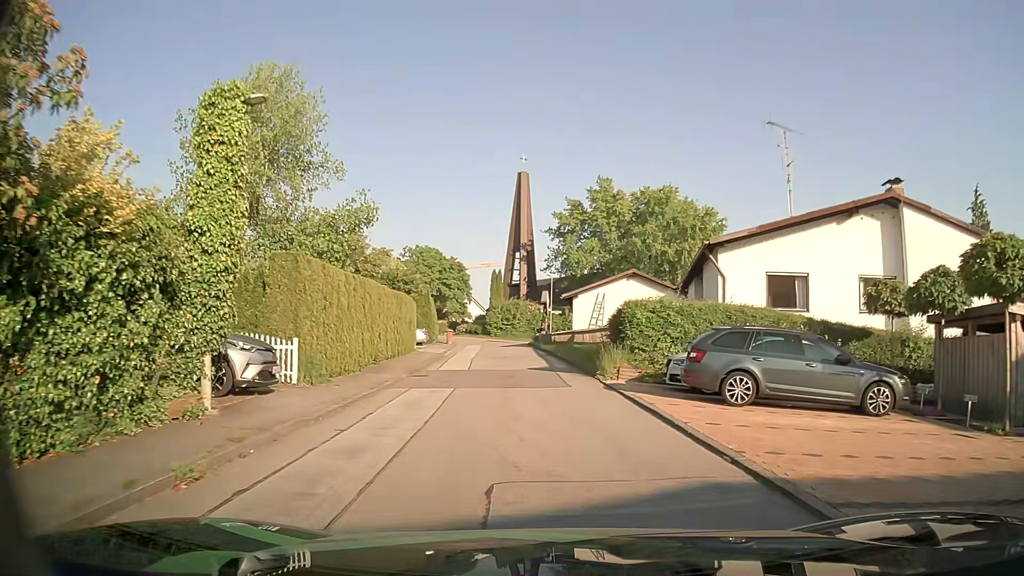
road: residential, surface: asphalt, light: Day
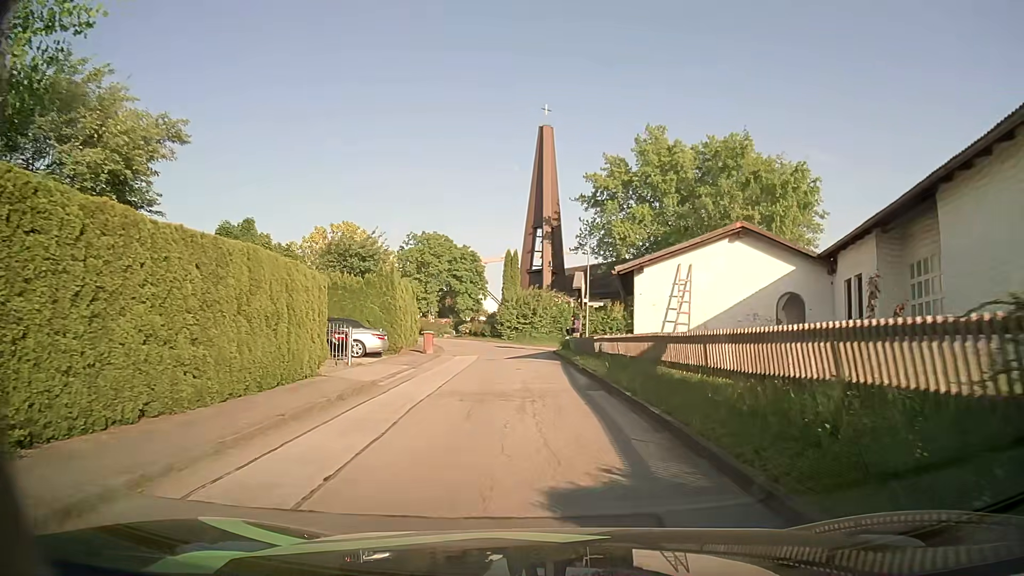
(-0.4, +16.8) m; -2°
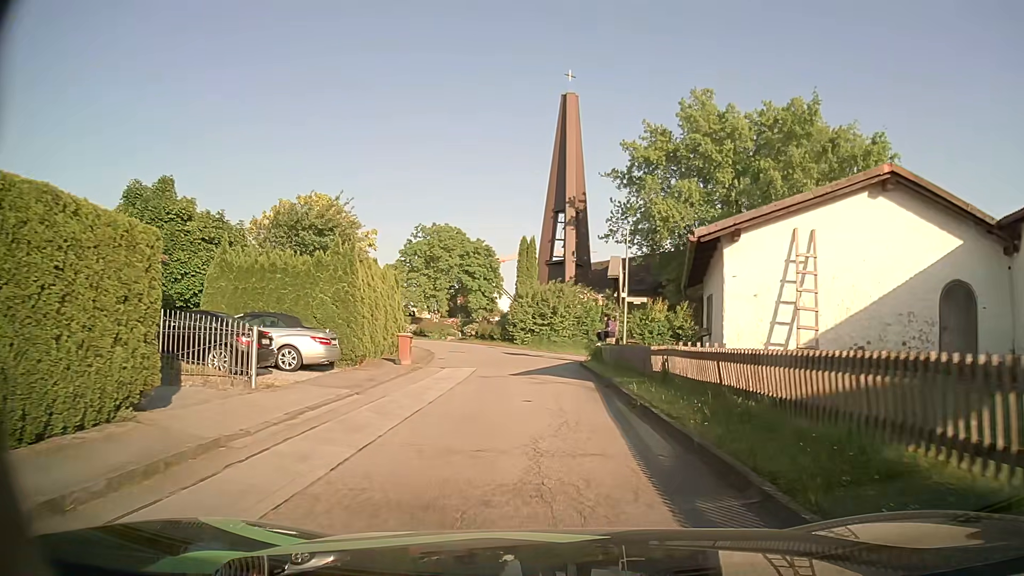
(-0.1, +8.4) m; -2°
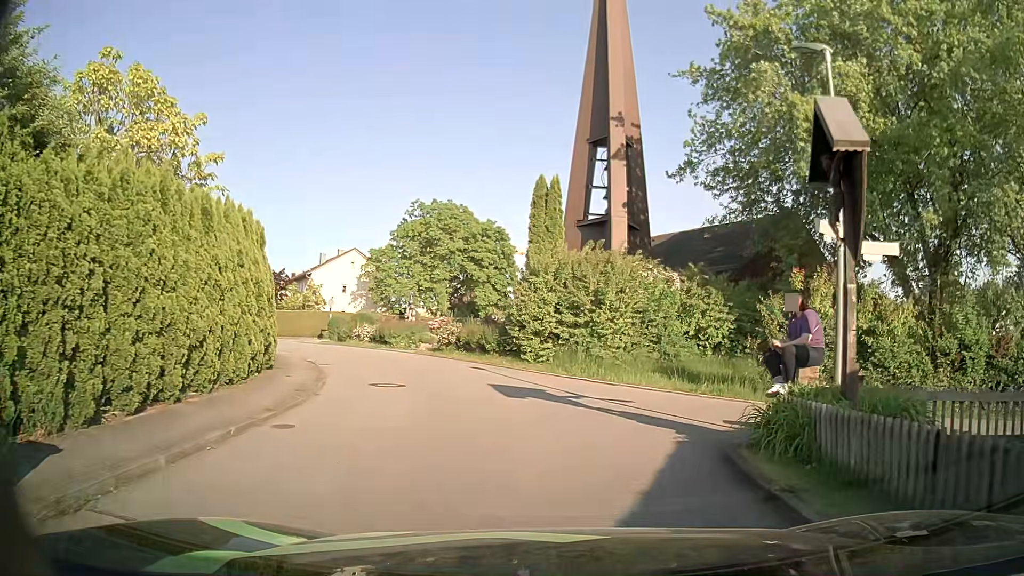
(-0.2, +17.0) m; -2°
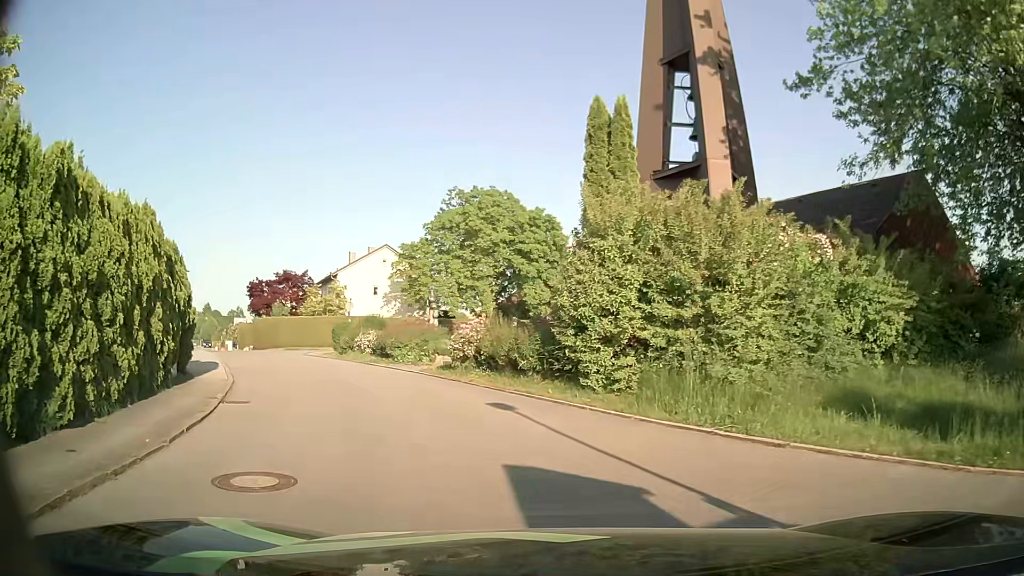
(-0.1, +8.7) m; -4°
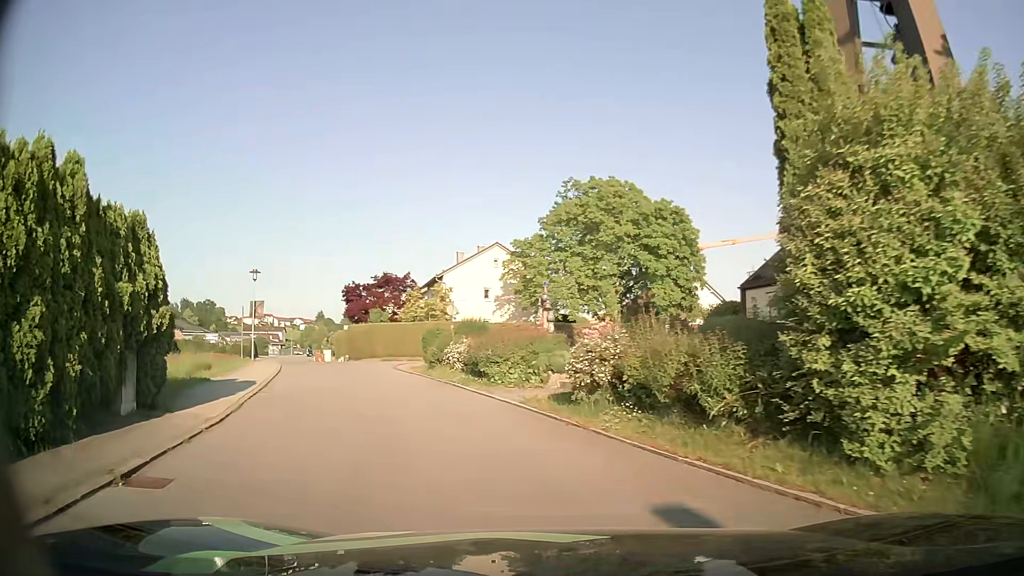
(-0.6, +6.2) m; -10°
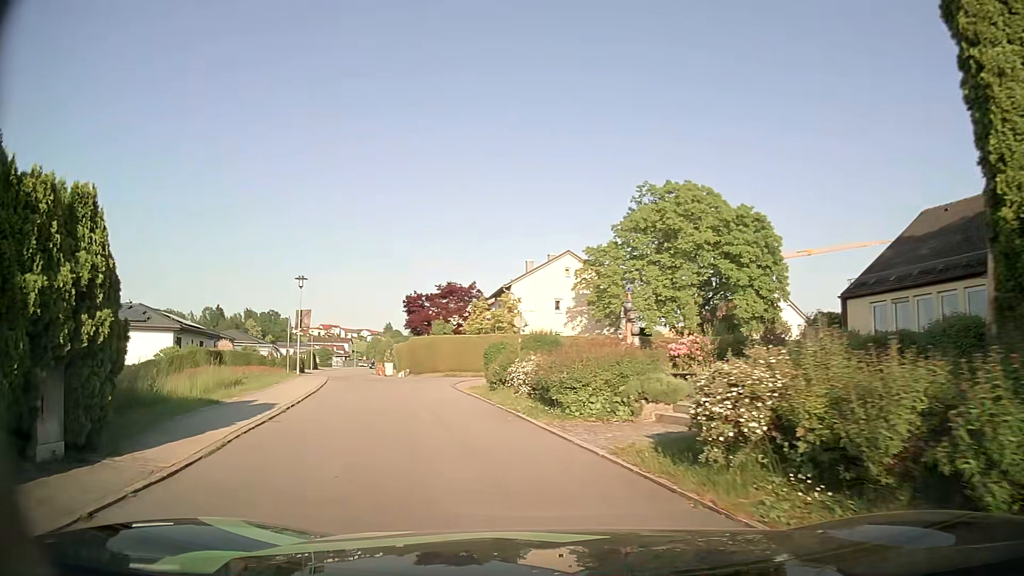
(-0.2, +3.5) m; -6°
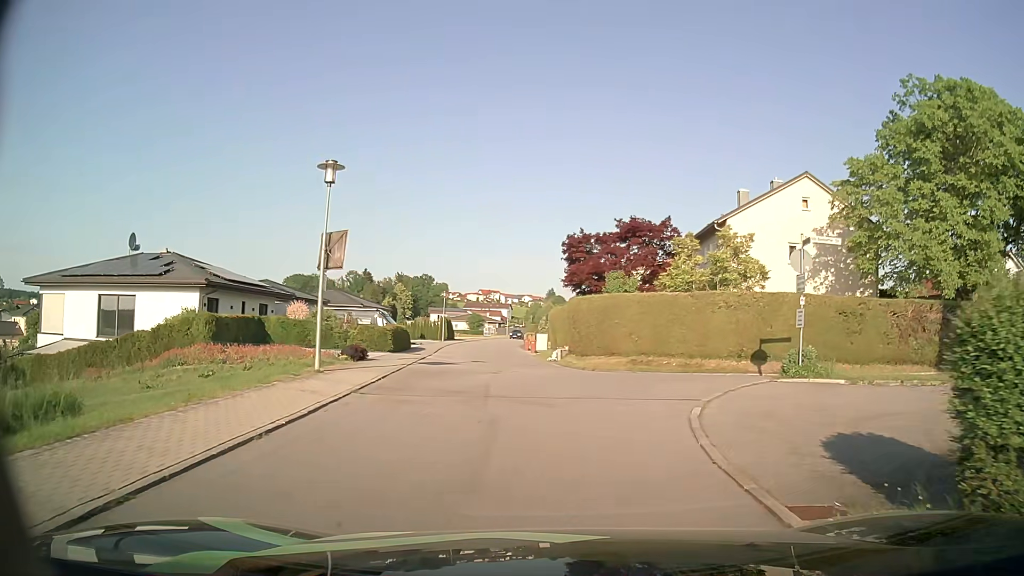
(-3.3, +18.2) m; -14°
(0, +10) (0, +20) (-1, +30) (-2, +40) (-3, +50) (-4, +60) (-4, +70) (-4, +80) (-4, +90) (-3, +100) m
